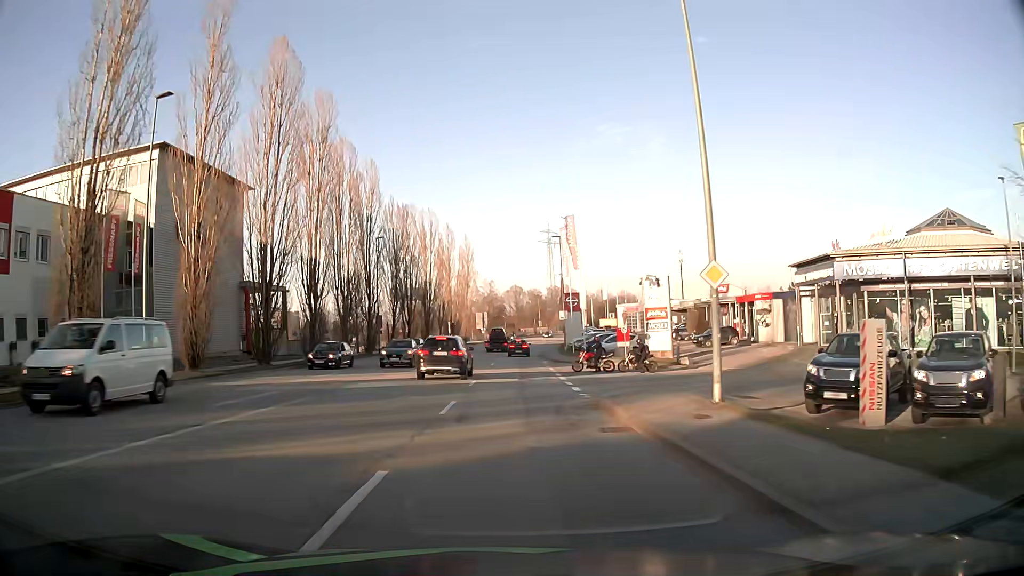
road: tertiary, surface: asphalt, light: Day
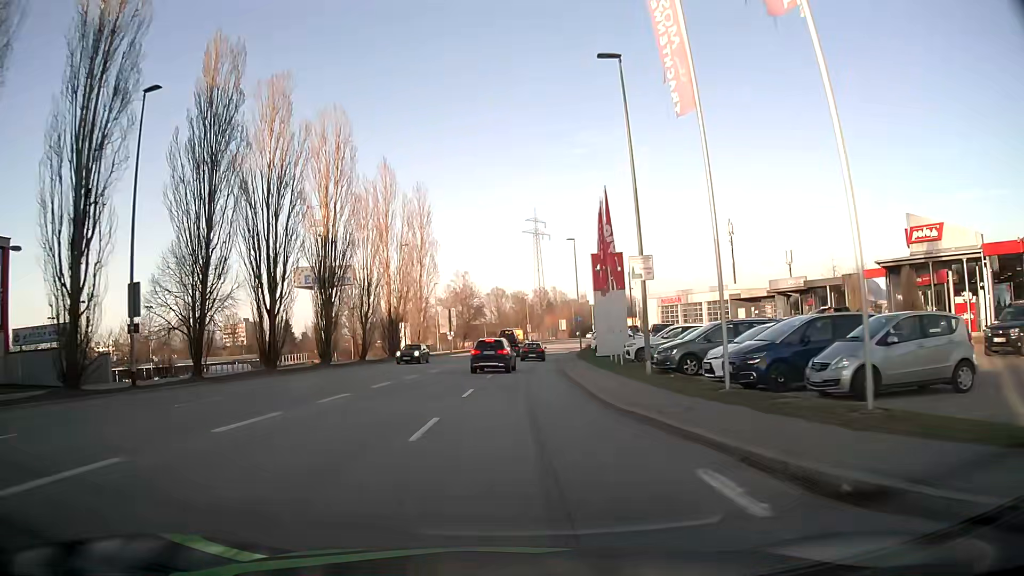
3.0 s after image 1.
(+0.4, +39.8) m; +2°
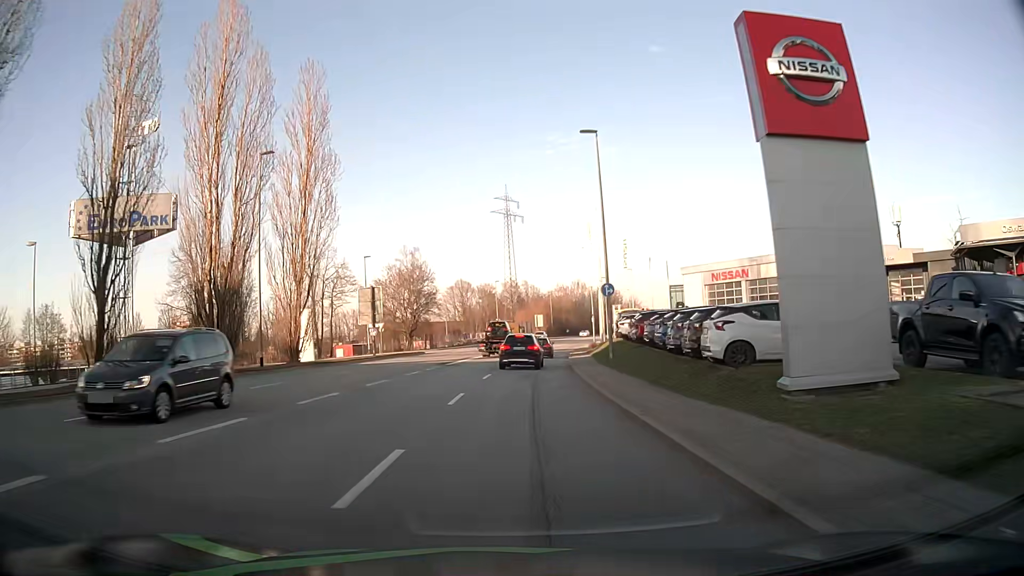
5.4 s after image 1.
(+0.6, +31.3) m; +3°
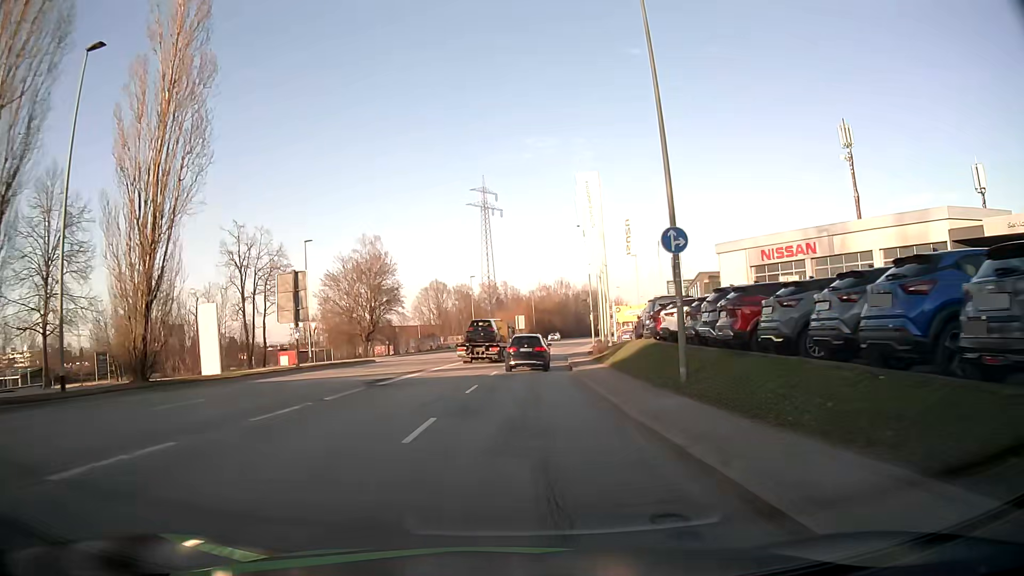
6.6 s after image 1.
(+0.2, +14.6) m; +2°
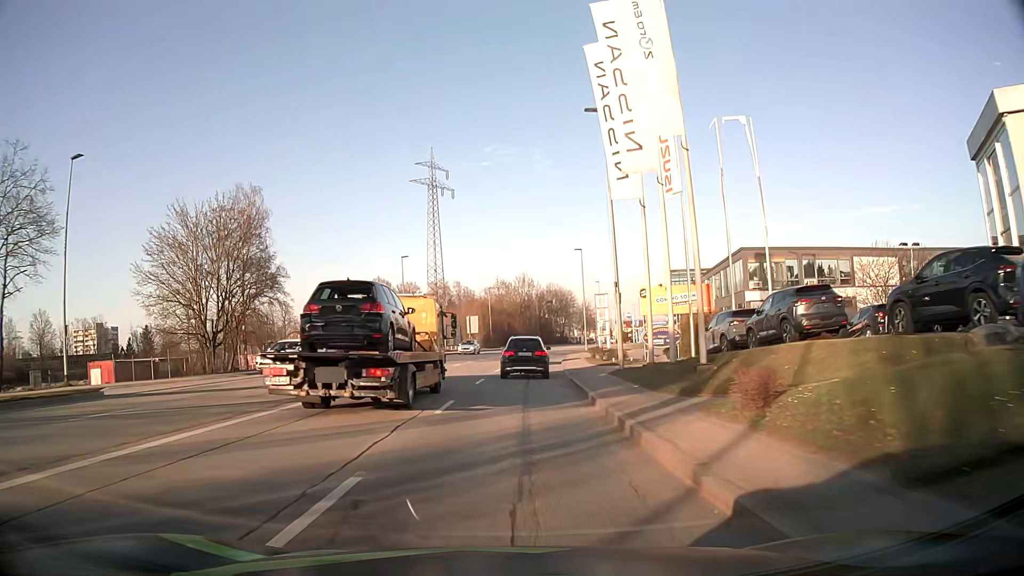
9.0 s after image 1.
(+0.8, +29.6) m; +4°
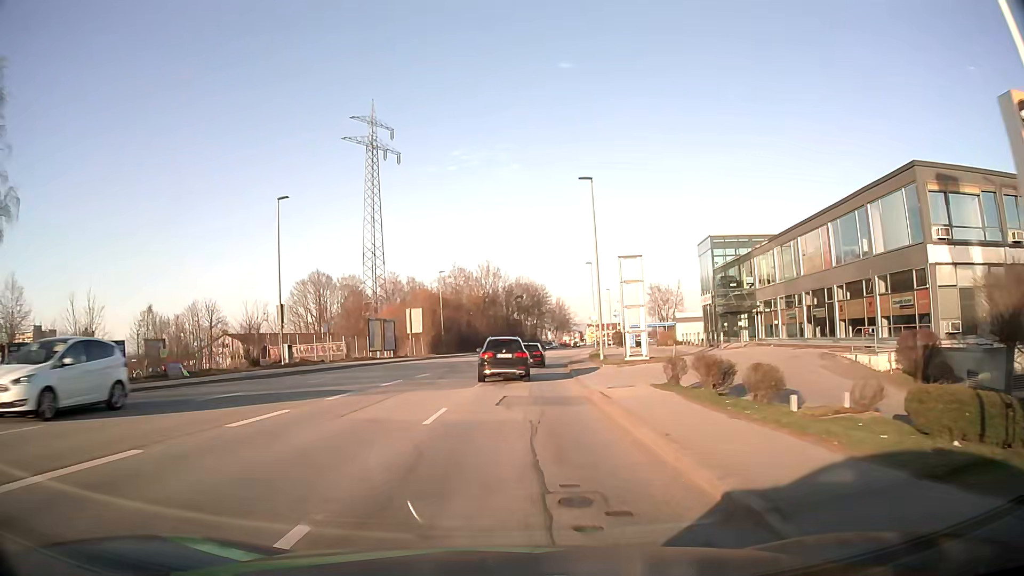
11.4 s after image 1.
(+0.7, +30.7) m; +3°
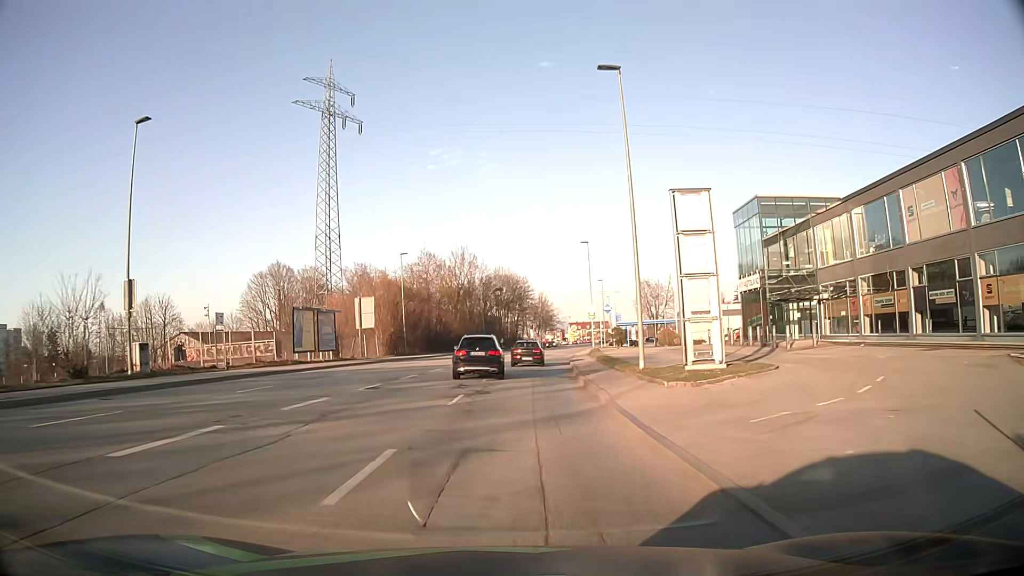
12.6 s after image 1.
(+0.2, +15.6) m; +1°
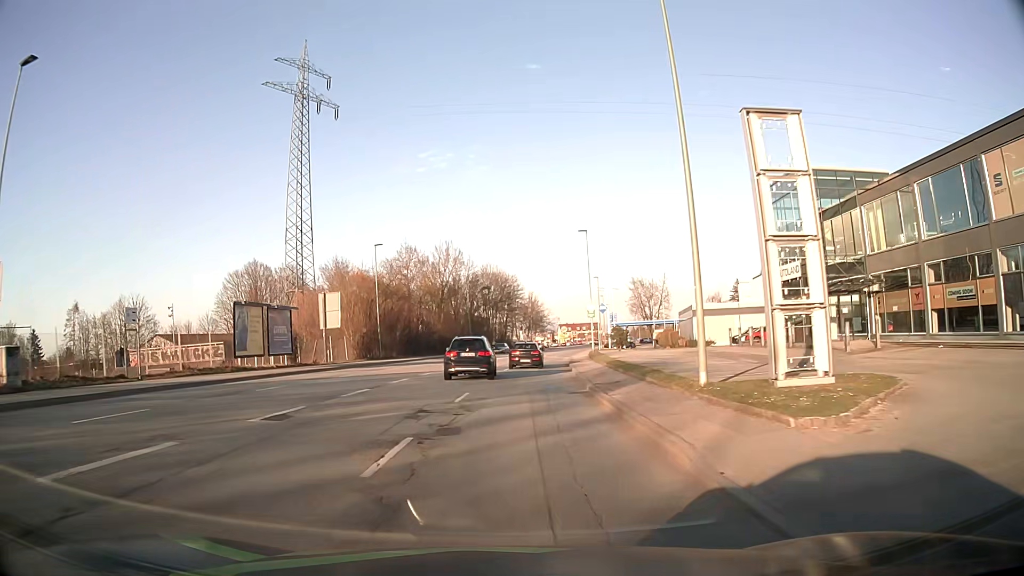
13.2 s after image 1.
(+0.1, +7.8) m; +1°
(0, +10) (0, +20) (+1, +30) (+2, +40) (+2, +50) (+3, +60) (+5, +70) (+6, +80) (+8, +90) (+9, +99) m
